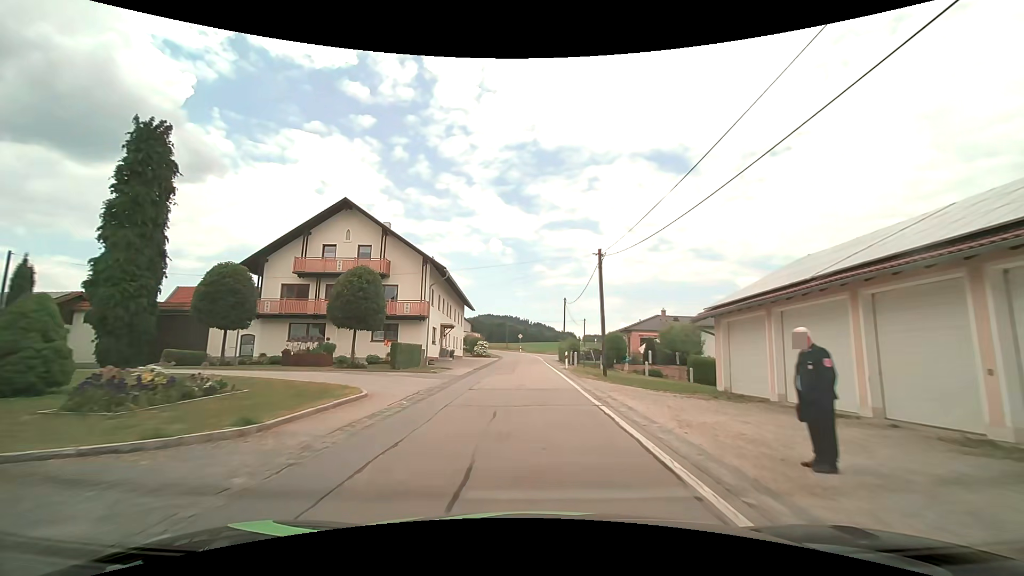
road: tertiary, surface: asphalt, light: Day
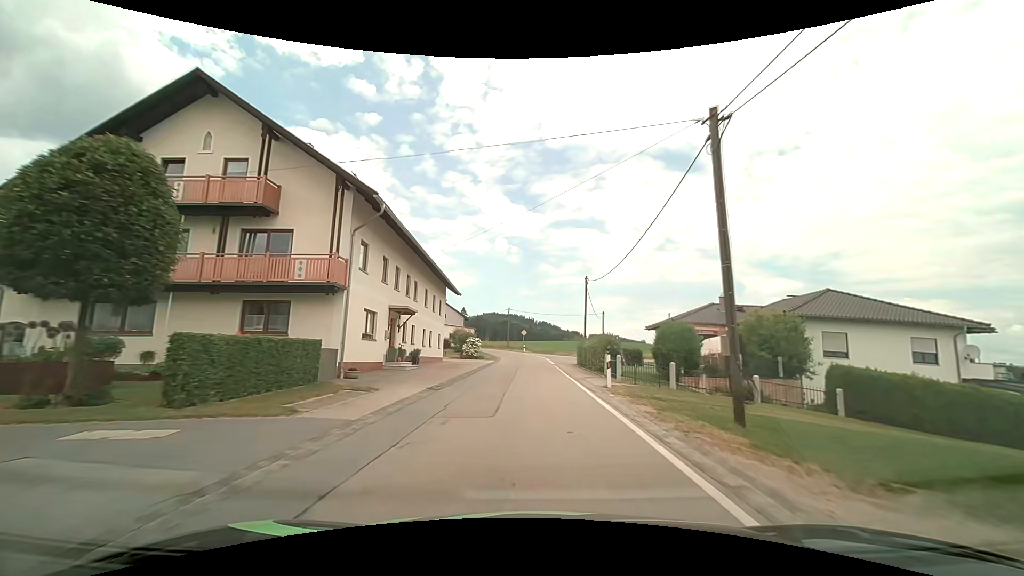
(-0.2, +15.7) m; -1°
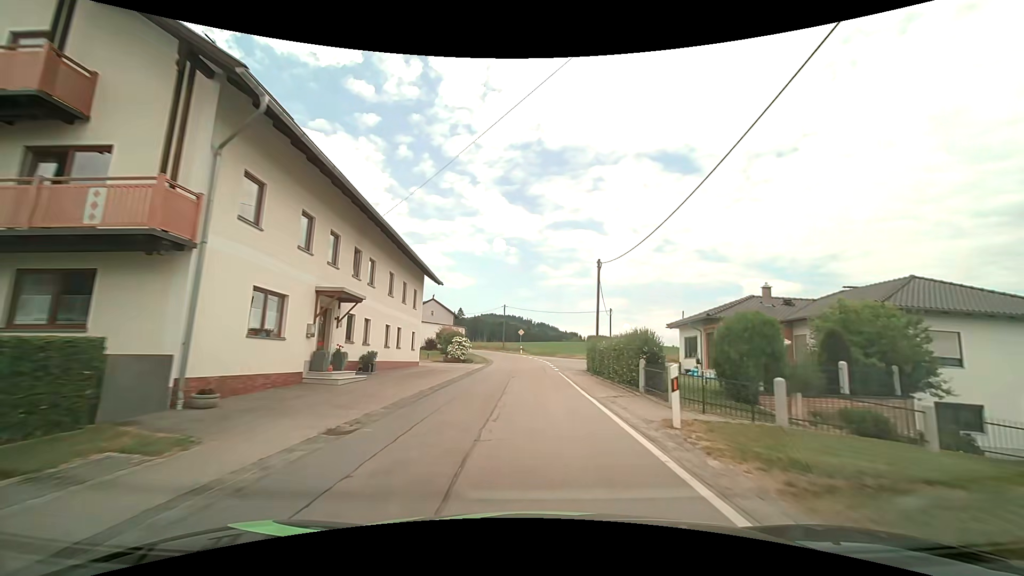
(+0.1, +7.9) m; +1°
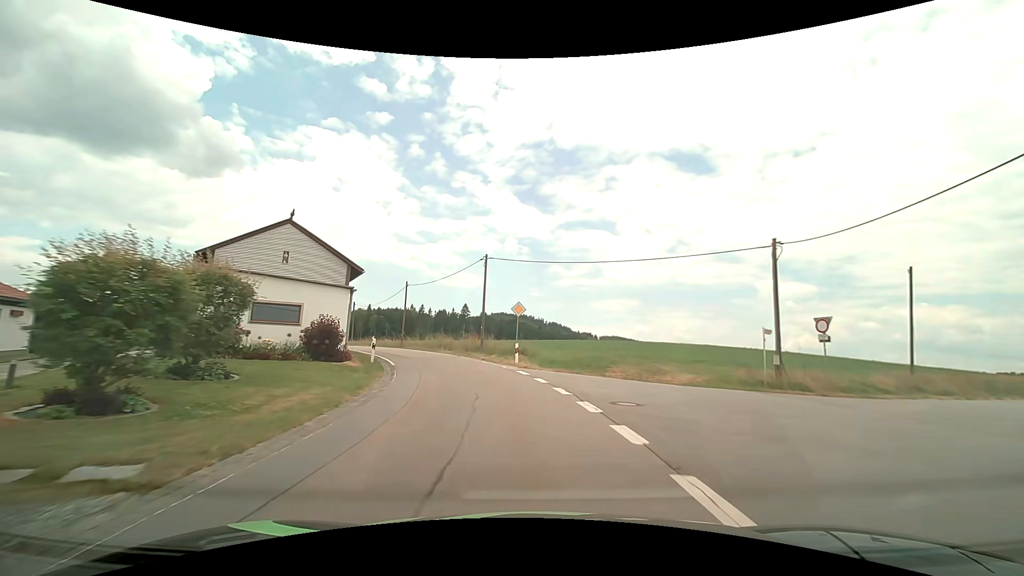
(-0.1, +38.9) m; -1°
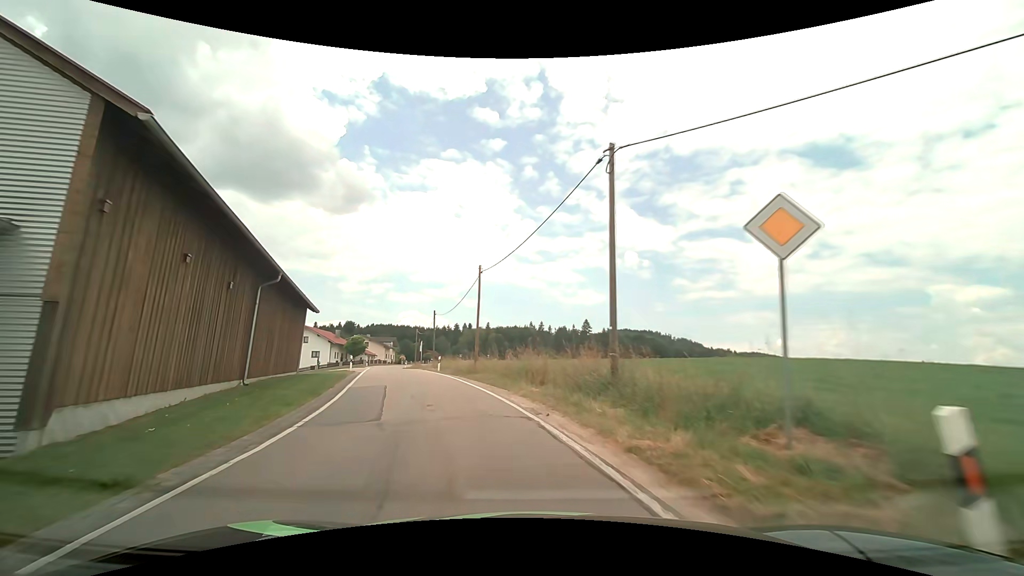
(-1.7, +20.1) m; -14°
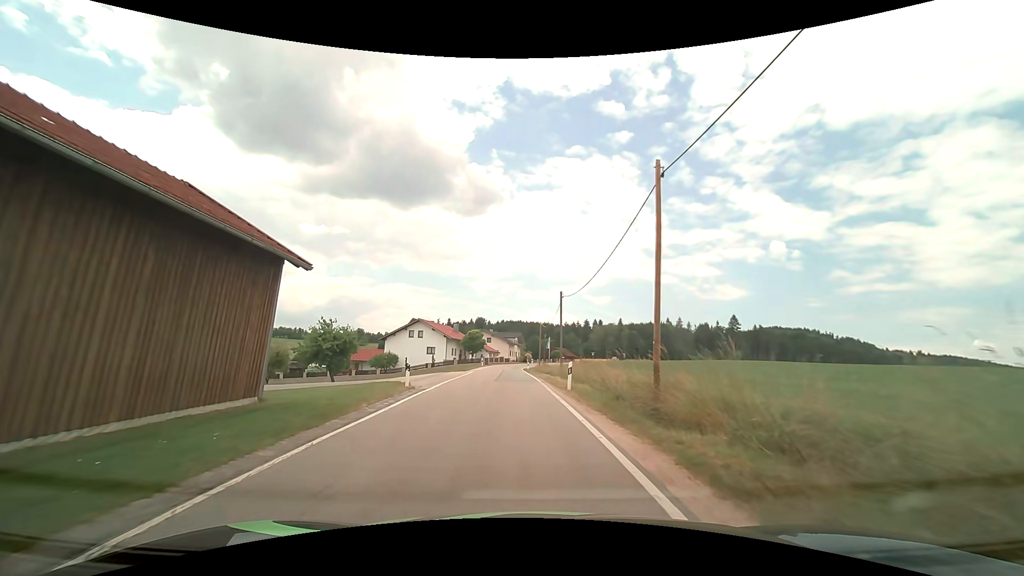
(-2.6, +16.5) m; -16°
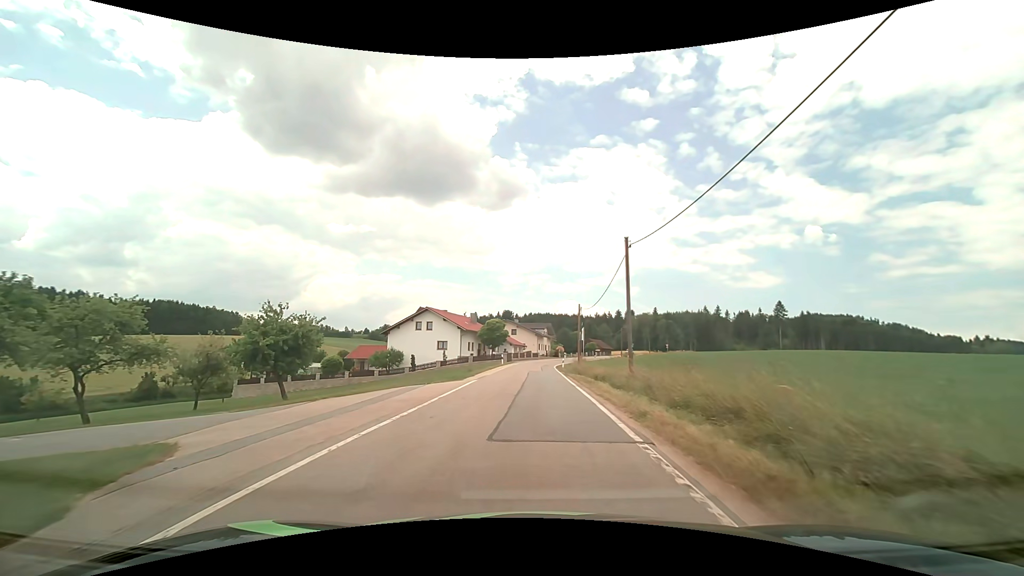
(-0.4, +16.4) m; -2°
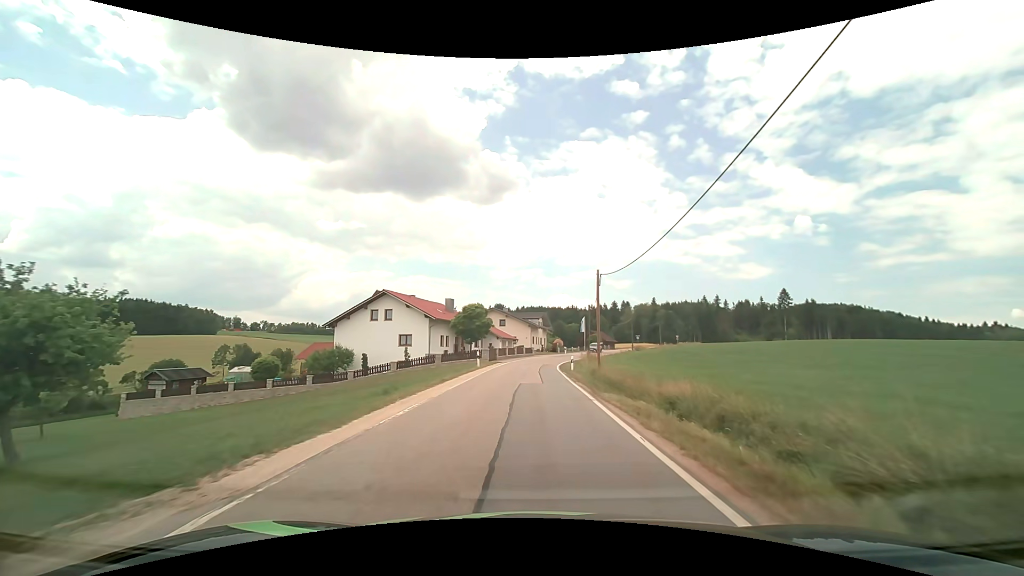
(0.0, +17.9) m; +1°
(0, +10) (0, +20) (0, +30) (+1, +40) (+2, +50) (+3, +60) (+6, +69) (+10, +79) (+13, +88) (+17, +97) m
